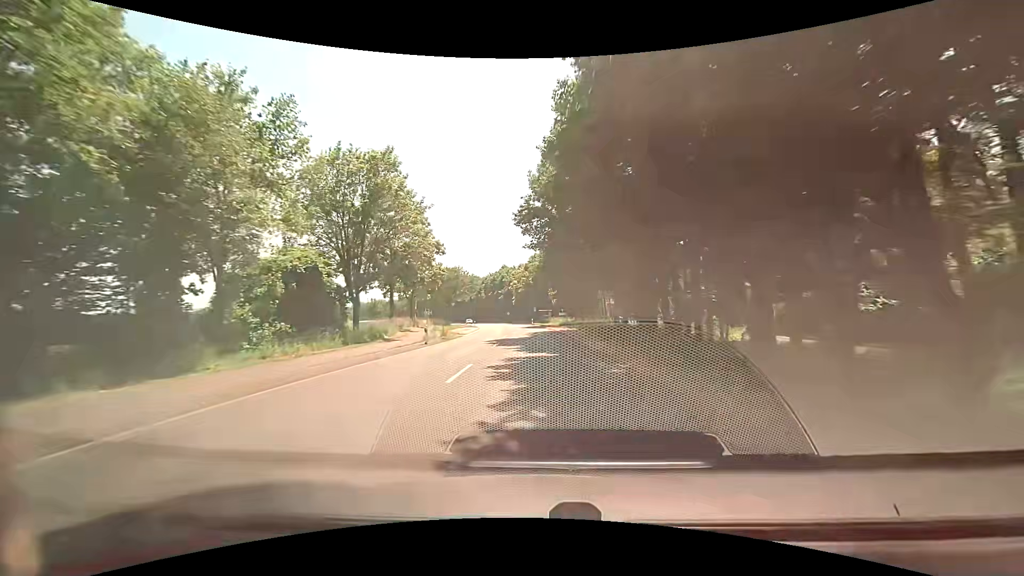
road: secondary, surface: asphalt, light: Day
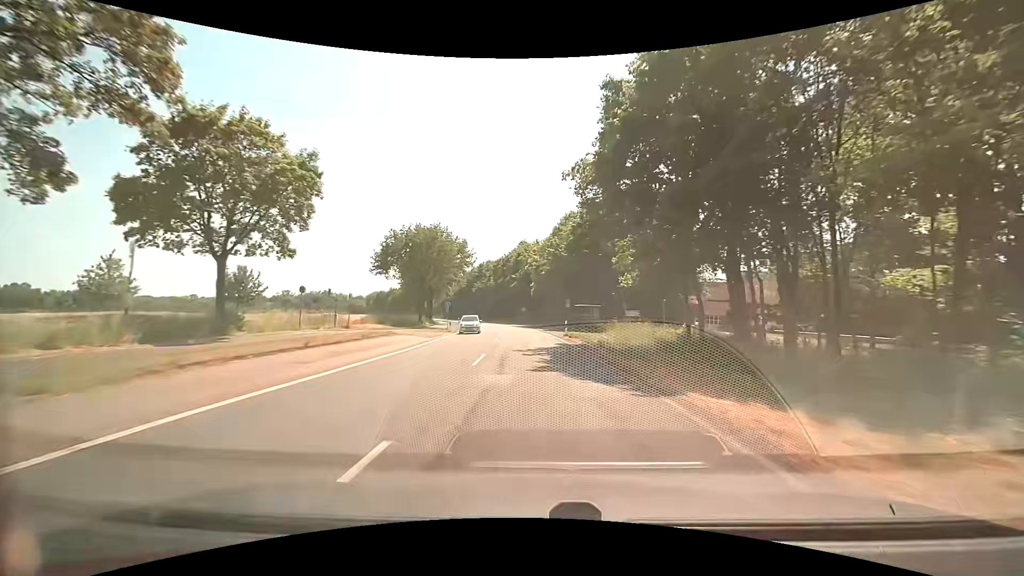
(+0.4, +45.2) m; -1°
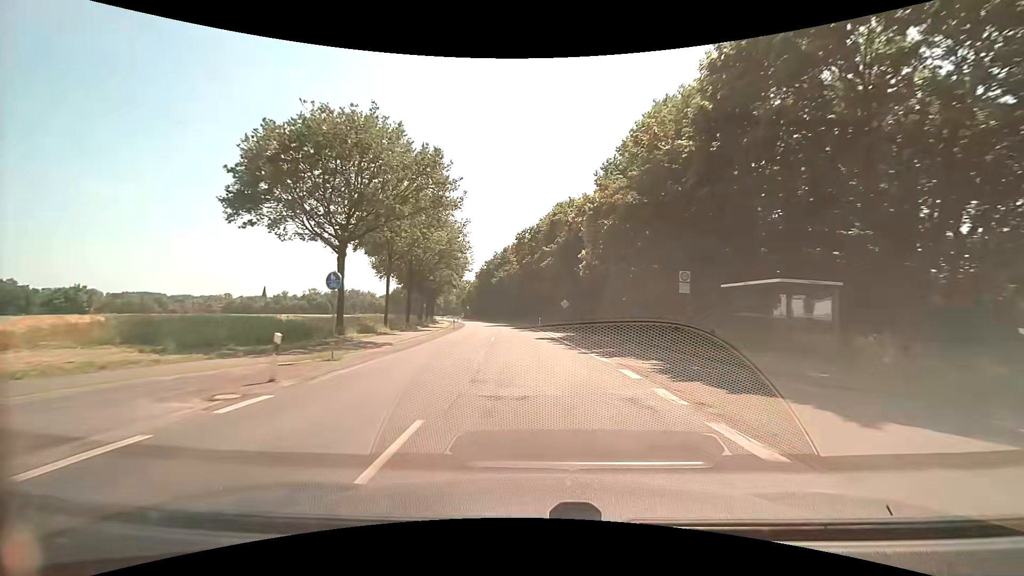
(-1.2, +35.5) m; -4°
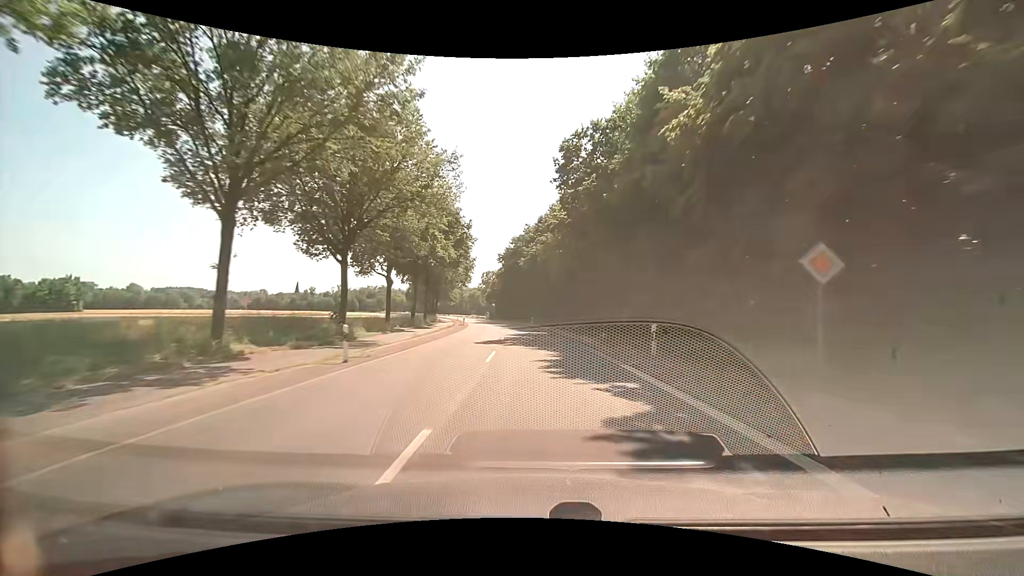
(-1.6, +37.2) m; -4°
(0, +10) (0, +20) (-1, +30) (-1, +40) (-2, +50) (-3, +60) (-4, +70) (-6, +80) (-7, +90) (-9, +99) m
